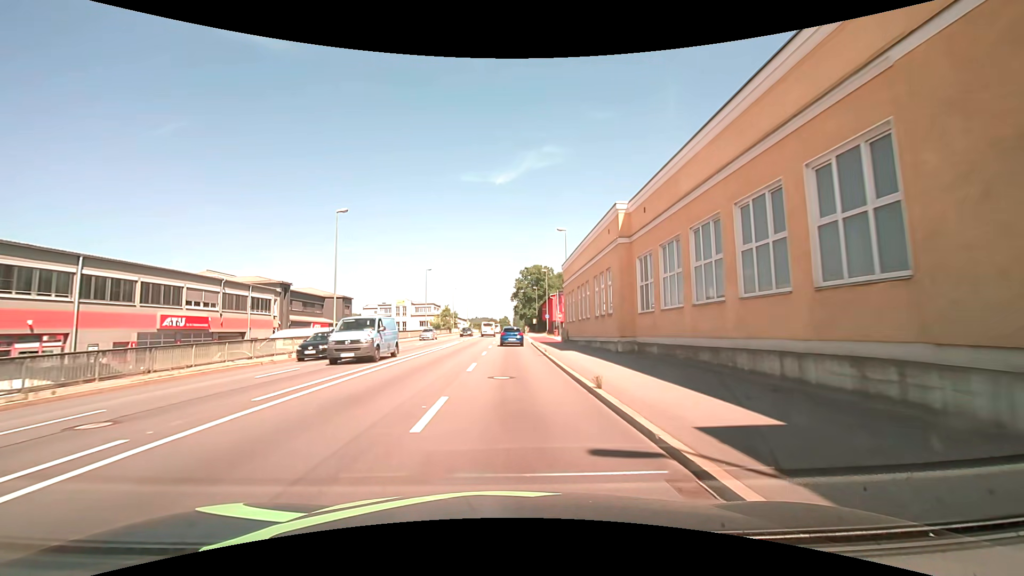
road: primary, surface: asphalt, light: Day
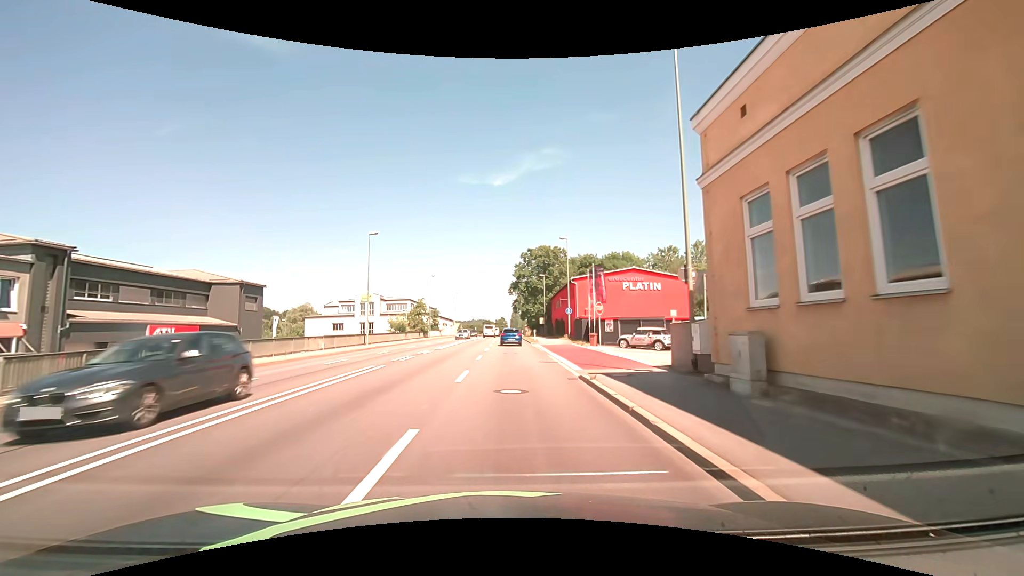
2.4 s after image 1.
(-0.2, +30.3) m; 0°
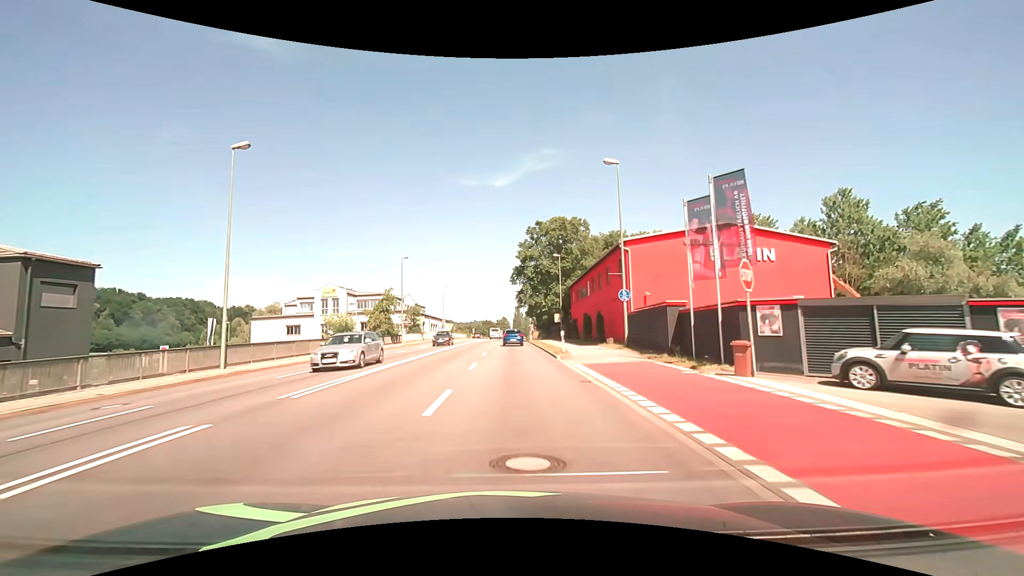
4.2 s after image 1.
(+0.1, +22.8) m; 0°
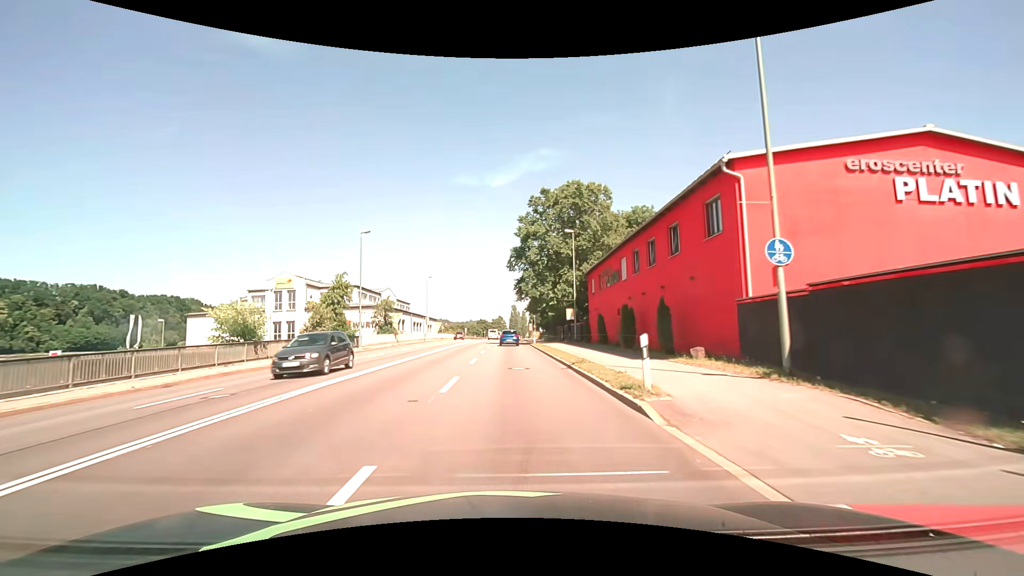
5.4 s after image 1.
(0.0, +15.2) m; 0°
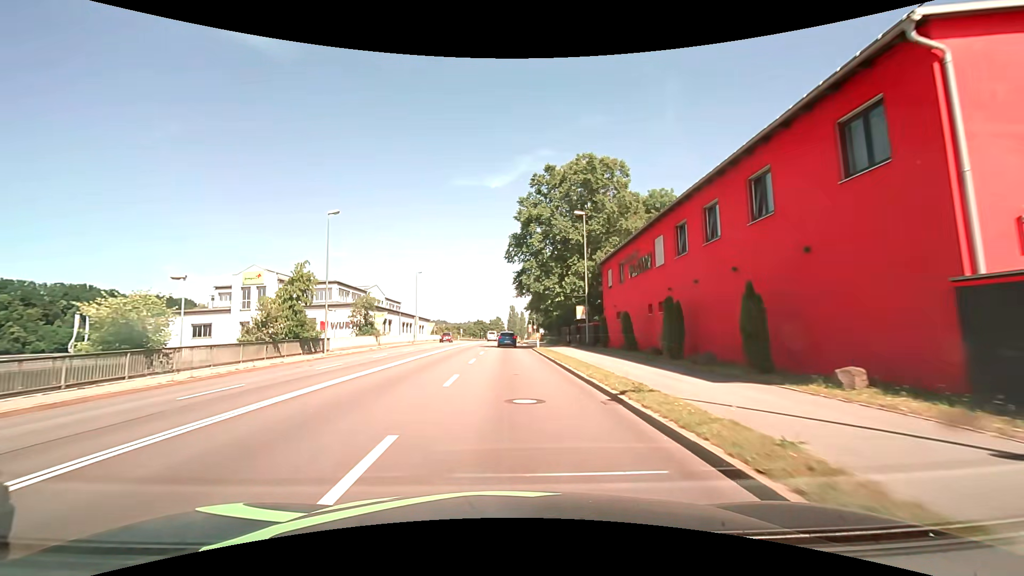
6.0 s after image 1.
(0.0, +7.6) m; 0°
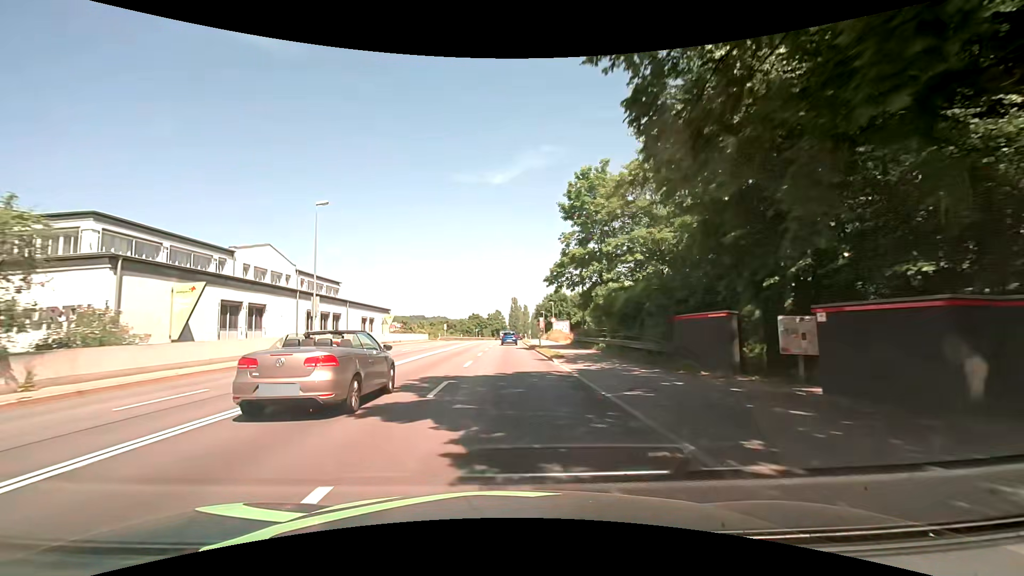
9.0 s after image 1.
(-0.1, +38.2) m; 0°
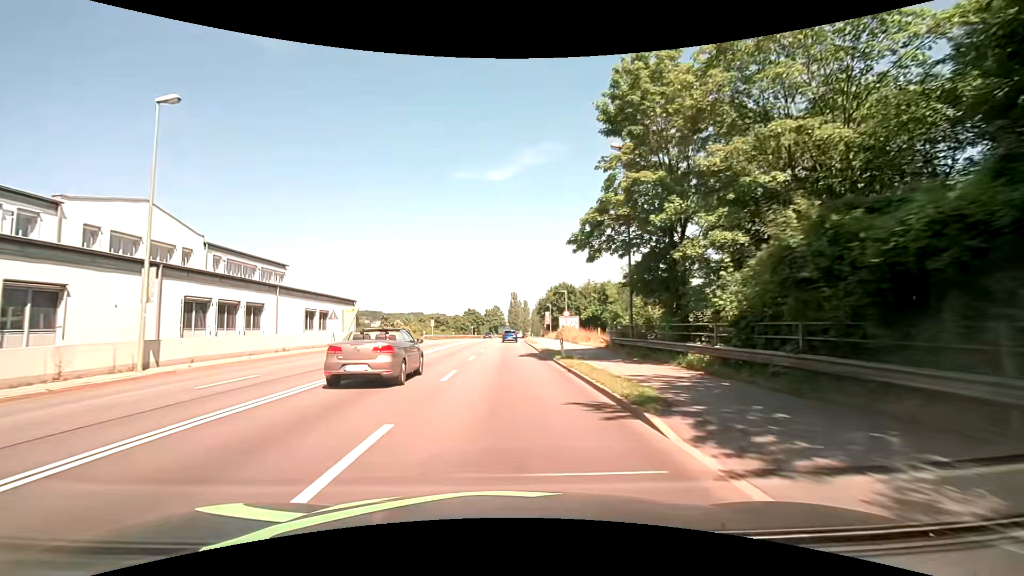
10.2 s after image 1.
(0.0, +15.4) m; -1°
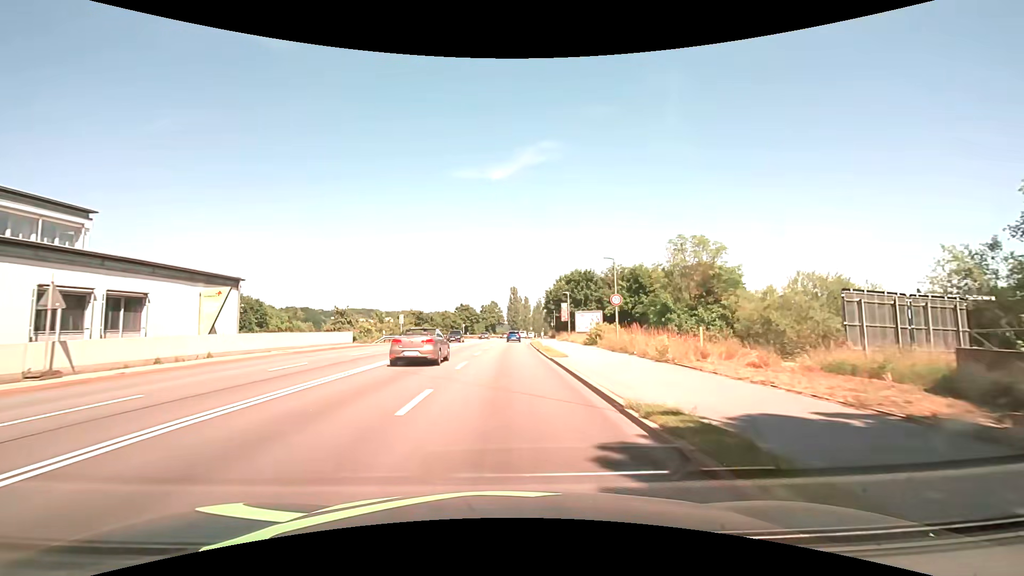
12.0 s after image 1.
(+0.3, +23.1) m; +1°
(0, +10) (0, +20) (0, +30) (0, +40) (+1, +50) (+1, +60) (+1, +70) (+2, +80) (+2, +90) (+3, +100) m
